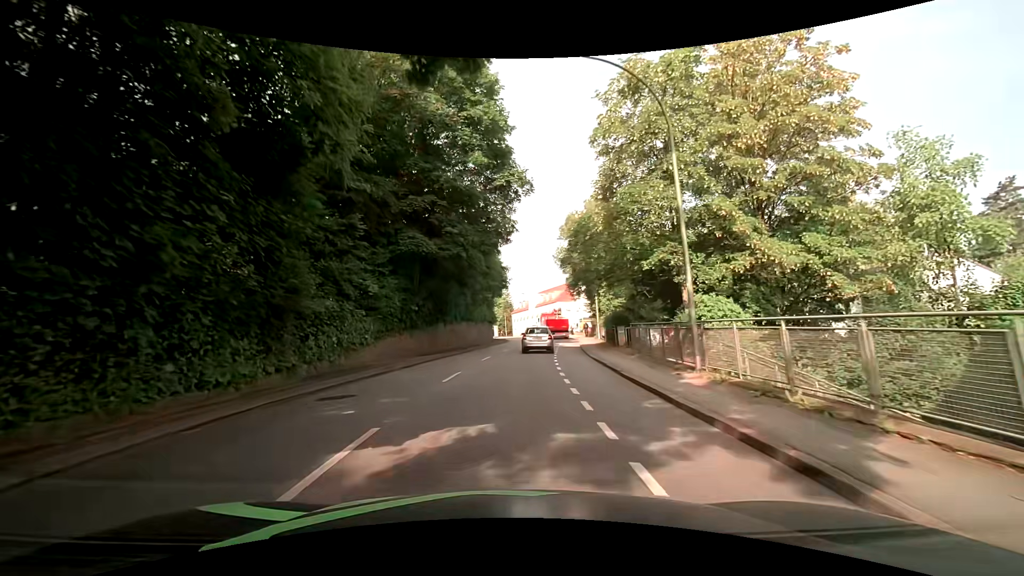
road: tertiary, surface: asphalt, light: Day
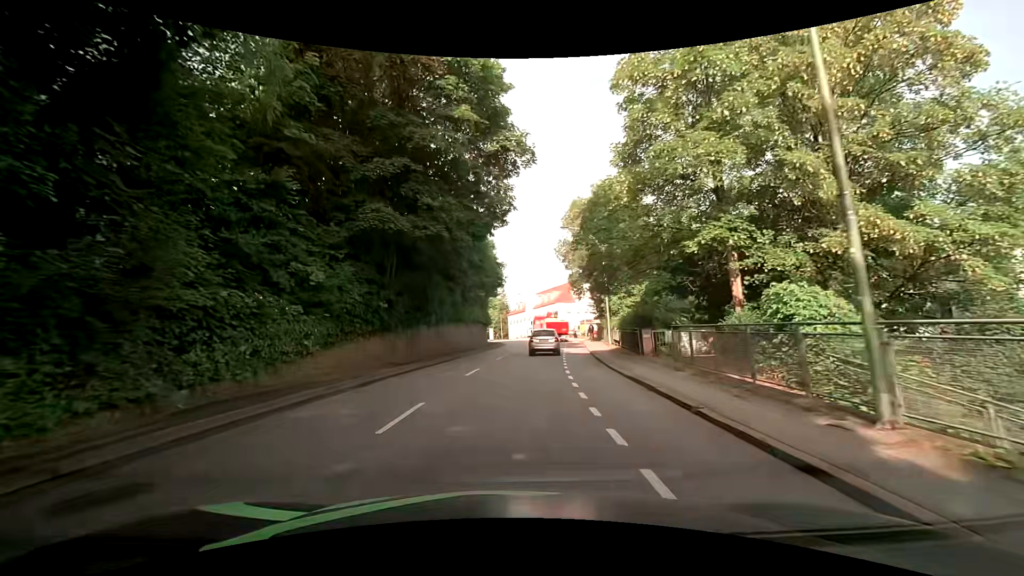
(+0.1, +6.1) m; +1°
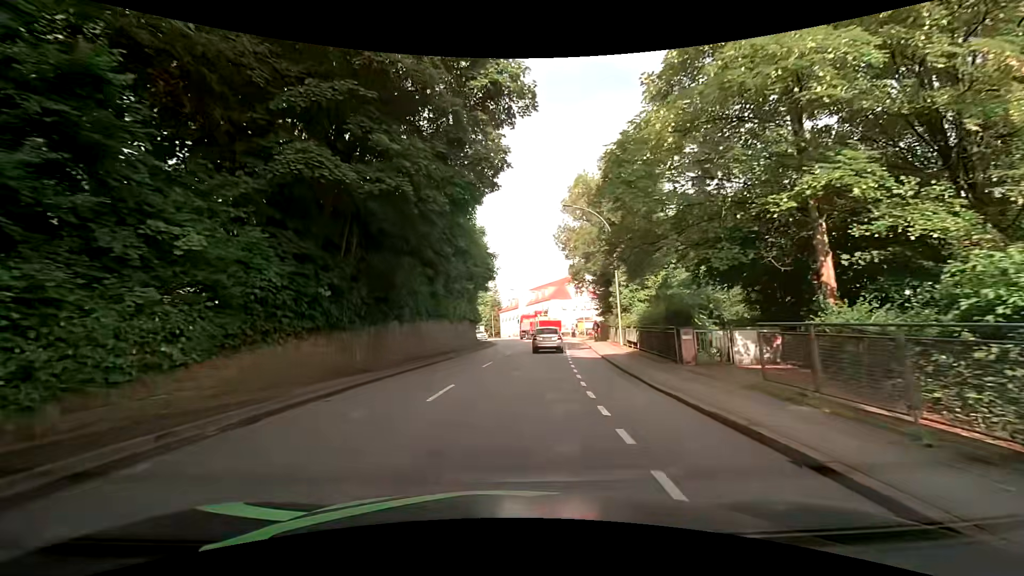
(0.0, +6.1) m; 0°
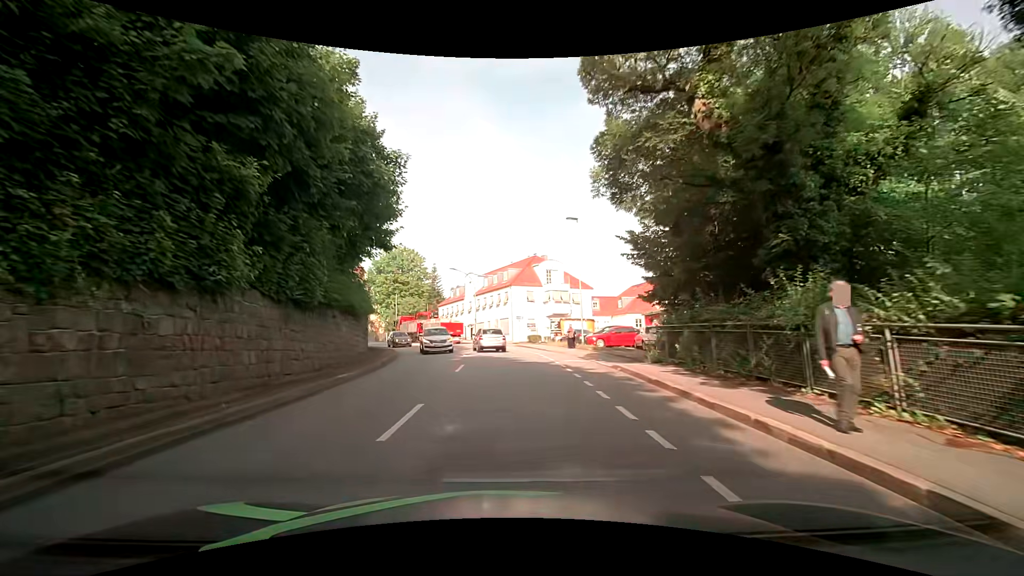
(+1.9, +30.4) m; +5°
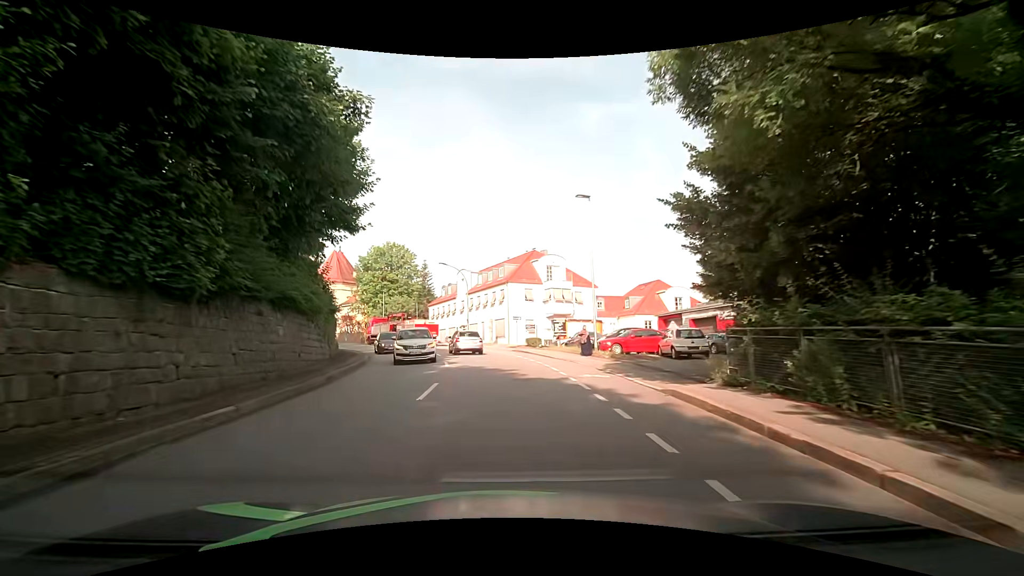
(+0.1, +6.1) m; +1°
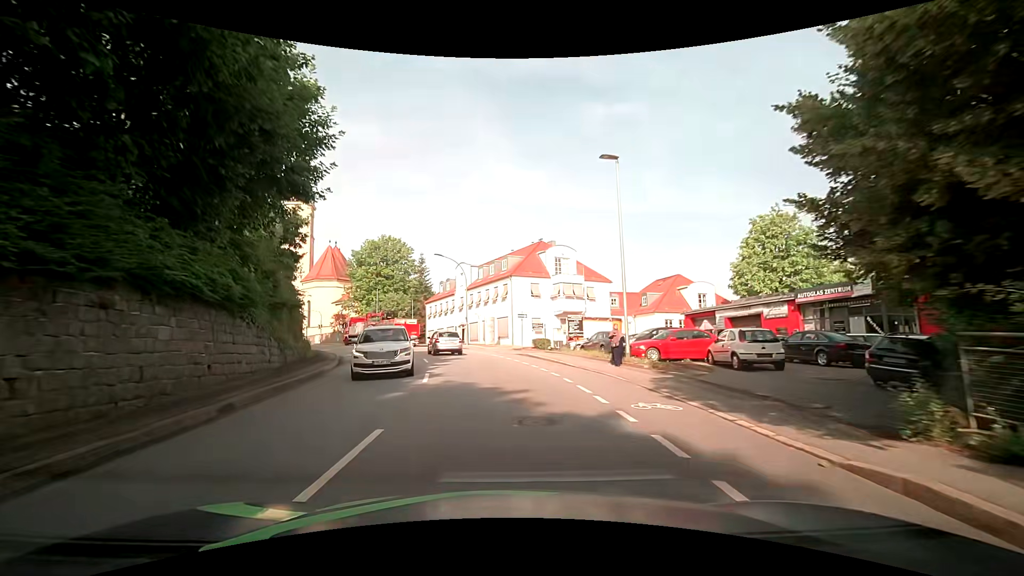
(0.0, +6.0) m; 0°
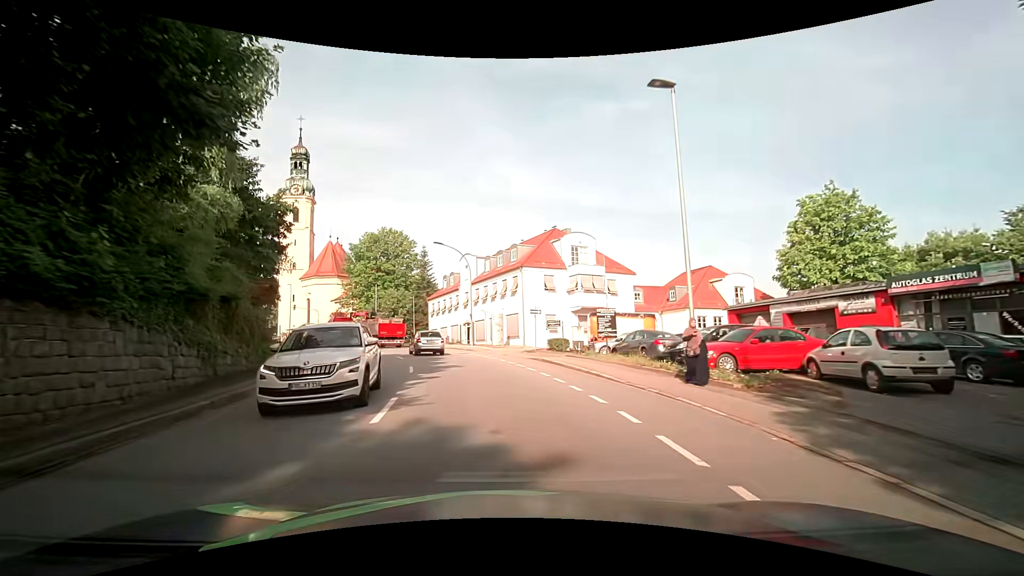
(-0.1, +6.0) m; -1°
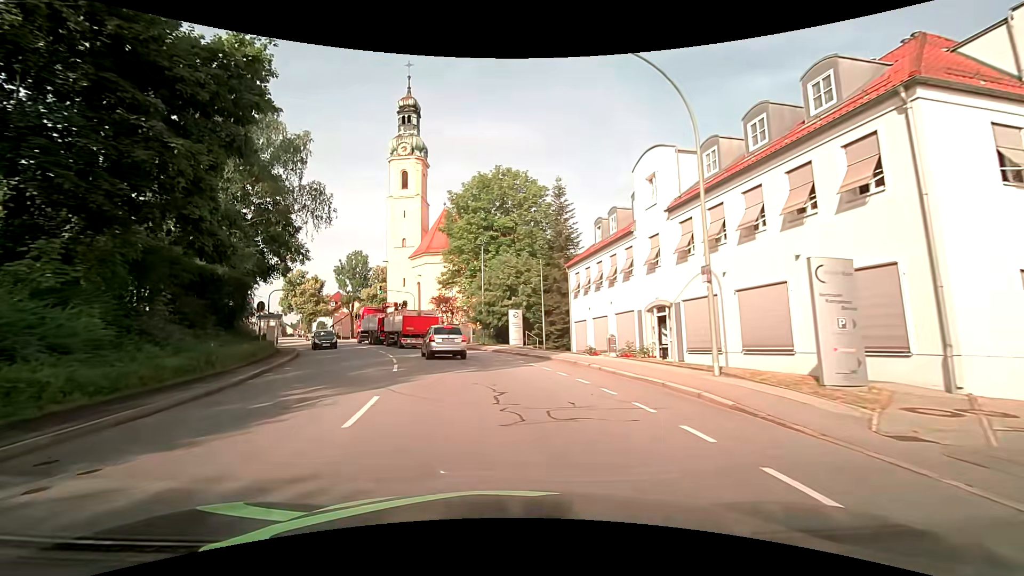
(-4.0, +29.0) m; -16°
(0, +10) (-2, +20) (-4, +30) (-8, +39) (-12, +48) (-17, +57) (-22, +65) (-27, +74) (-33, +82) (-38, +91) m
